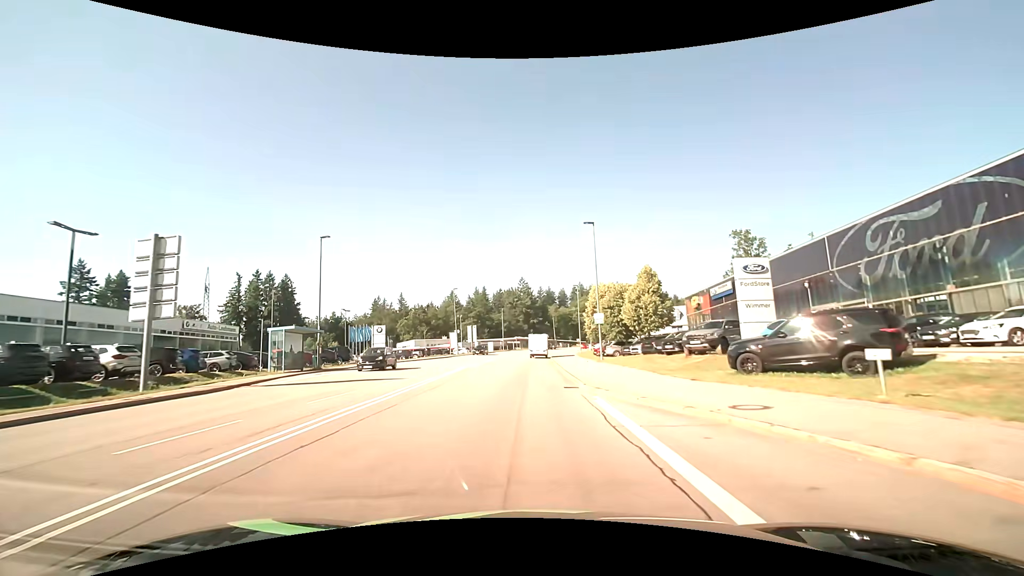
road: secondary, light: Day
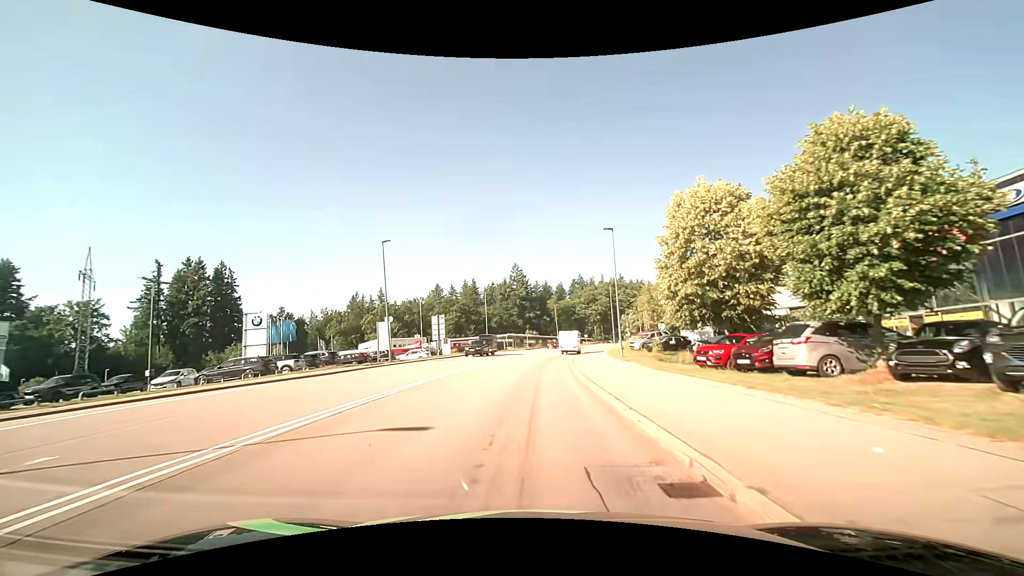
(+0.3, +36.0) m; +1°
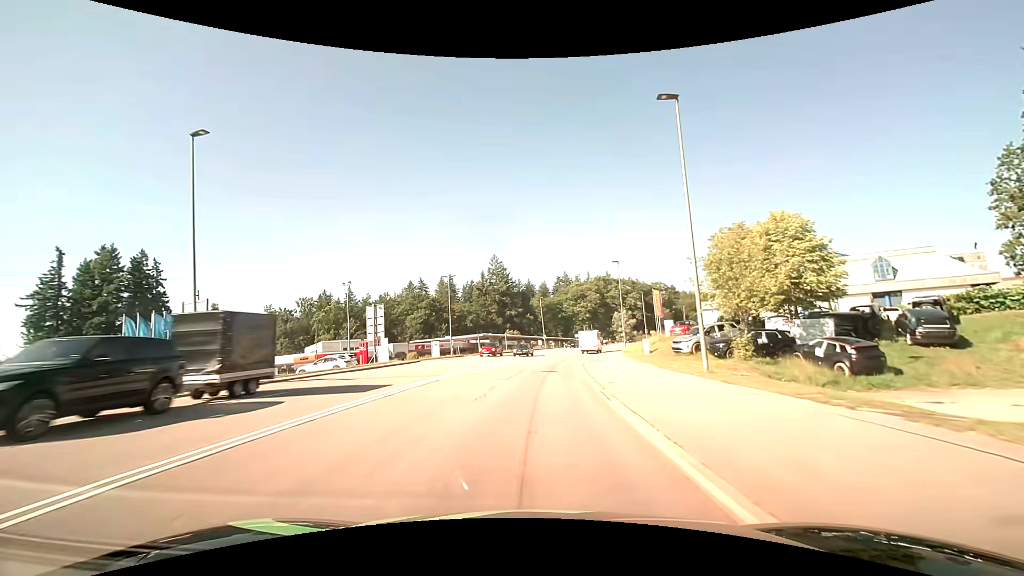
(+0.3, +22.1) m; +2°
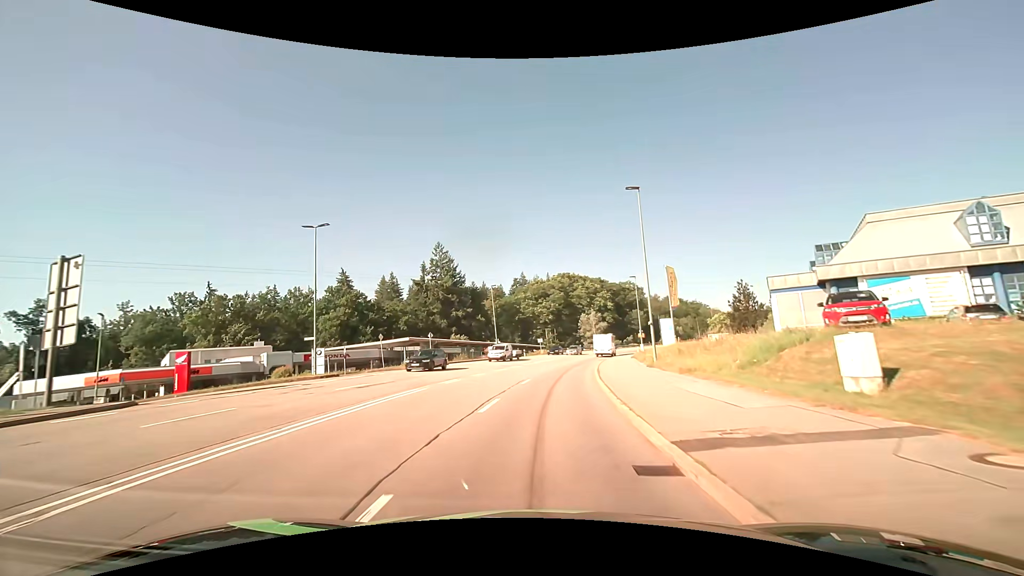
(+1.2, +29.4) m; +5°
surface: asphalt
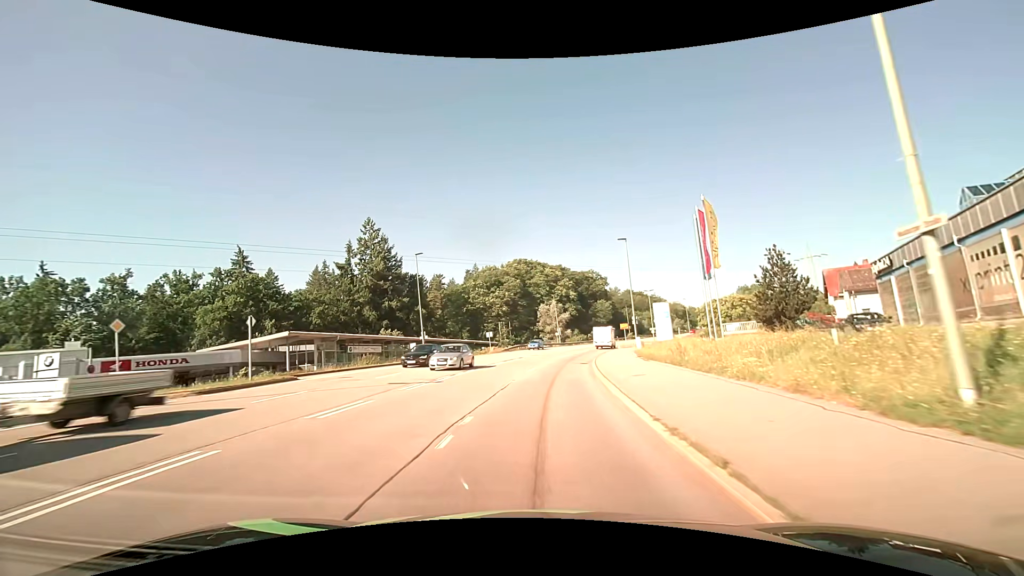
(+1.1, +22.3) m; +5°
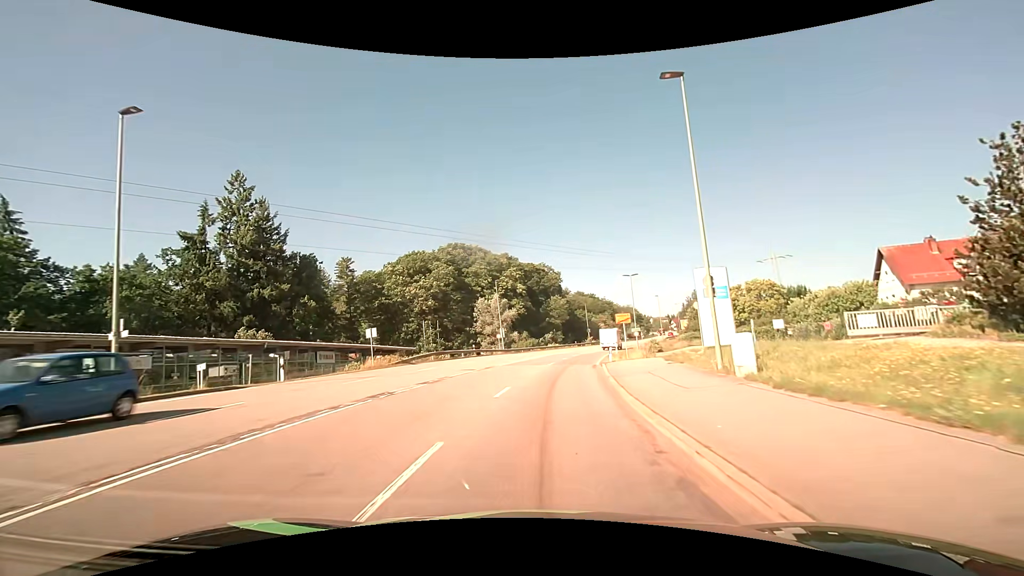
(+1.5, +29.5) m; +6°
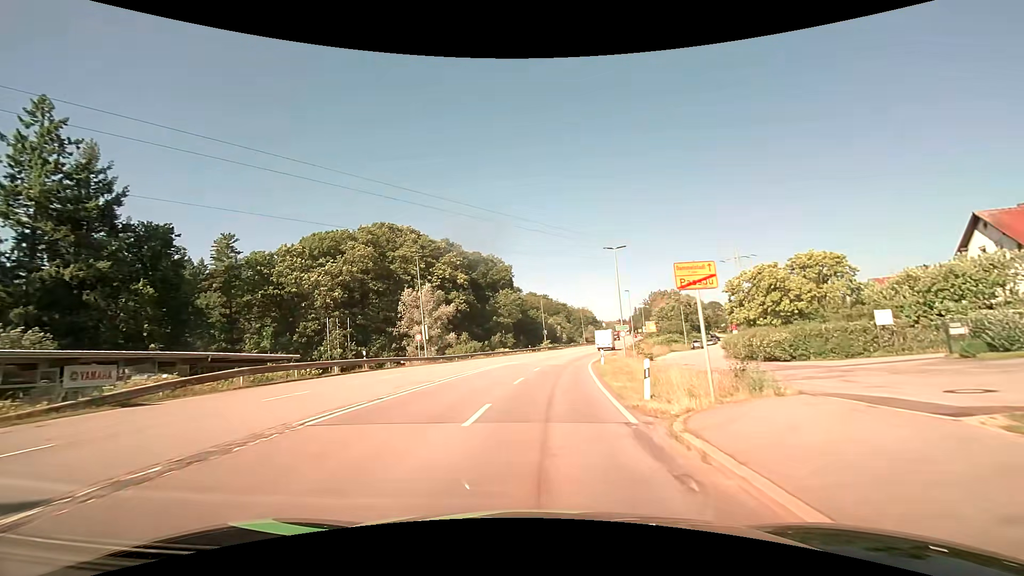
(+1.0, +21.7) m; +6°
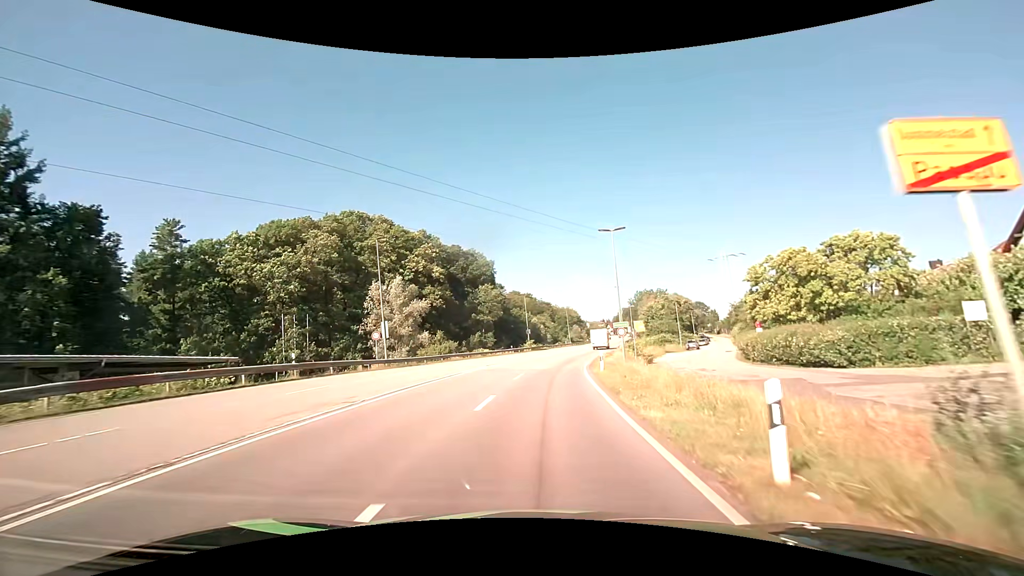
(+0.1, +7.2) m; +2°
(0, +10) (+1, +20) (+2, +30) (+3, +40) (+4, +50) (+6, +60) (+9, +69) (+11, +79) (+13, +89) (+15, +99) m
